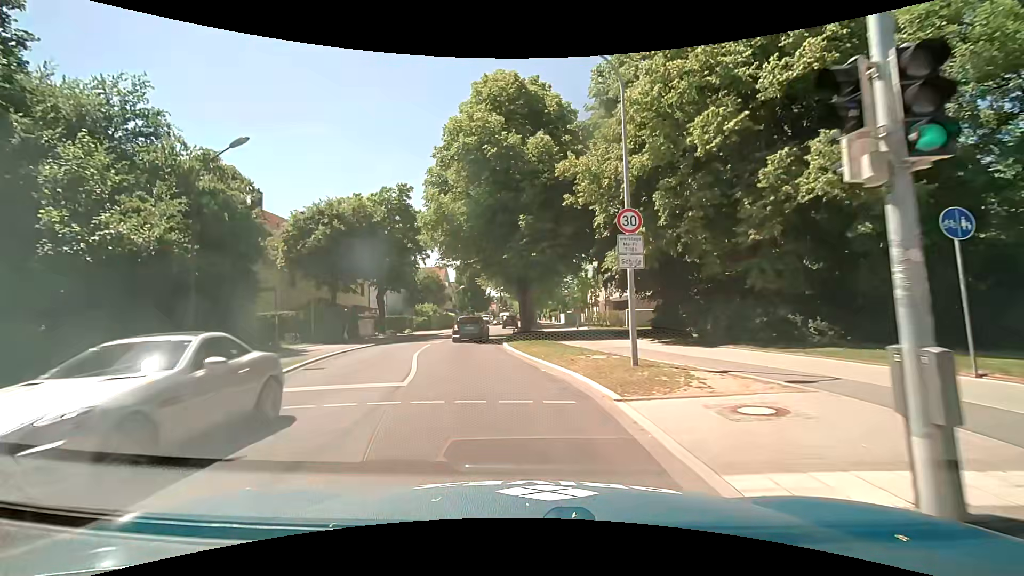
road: tertiary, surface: asphalt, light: Day
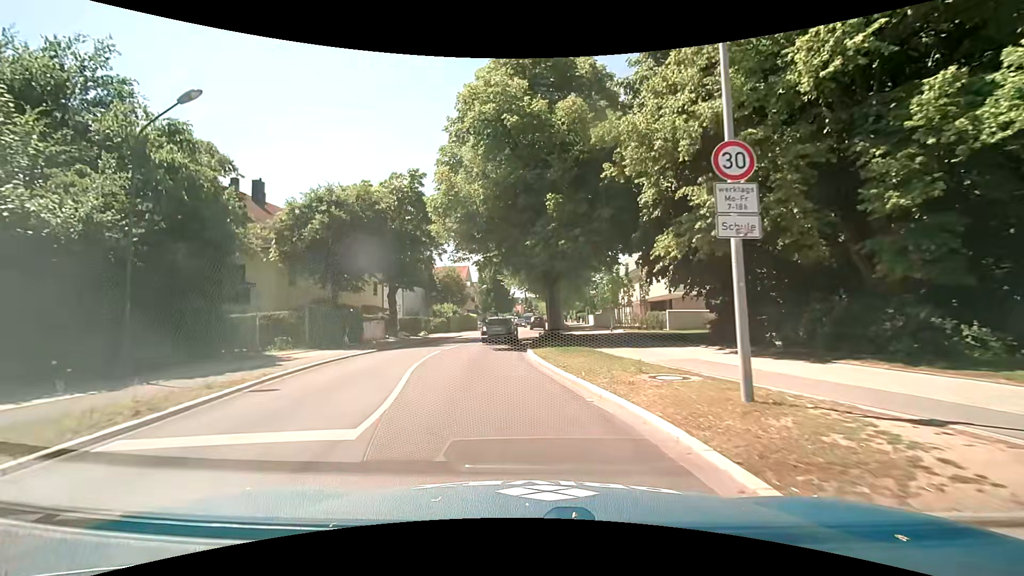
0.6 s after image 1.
(-0.1, +4.4) m; -3°
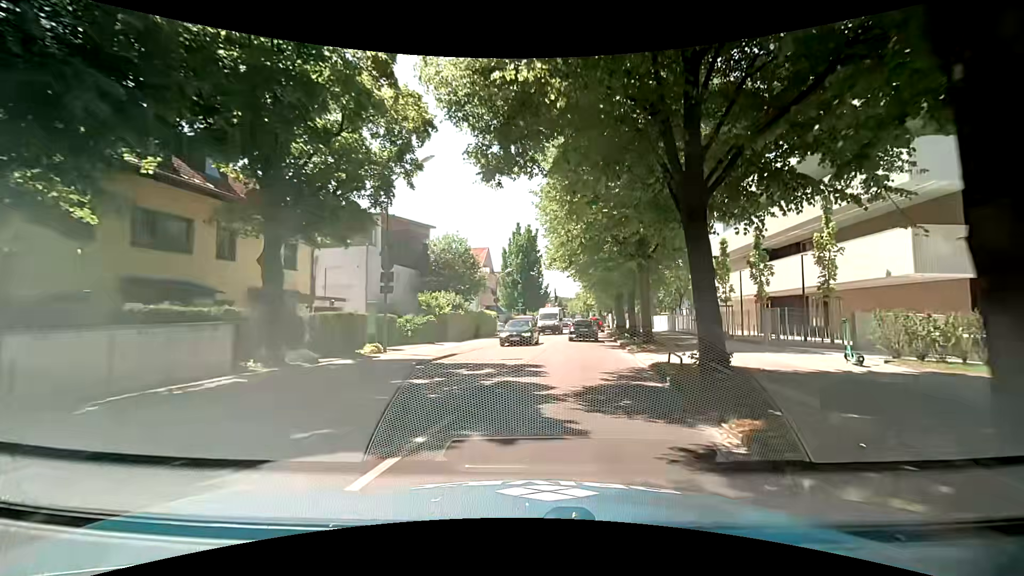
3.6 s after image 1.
(-1.6, +23.0) m; -2°
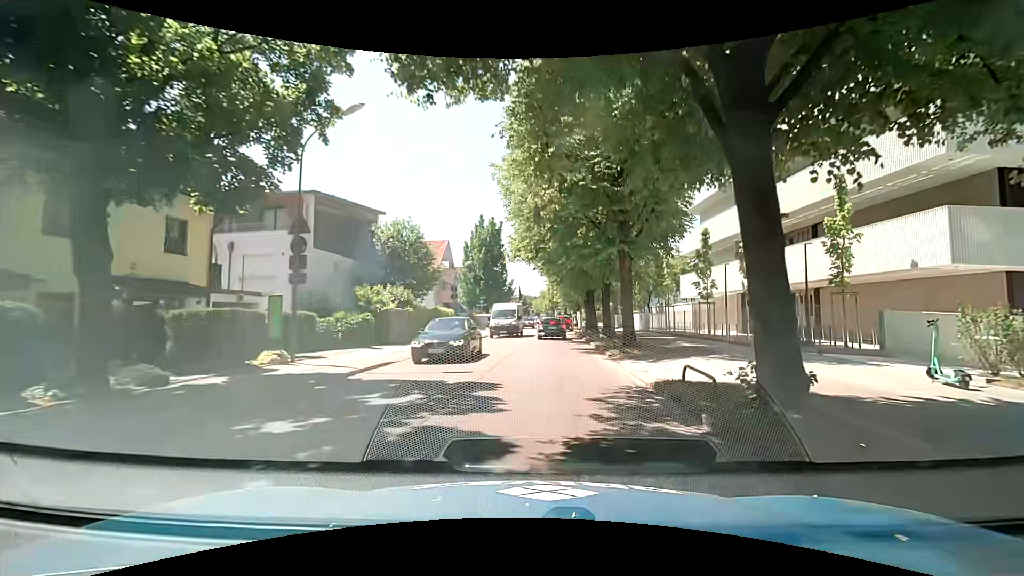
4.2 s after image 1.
(+0.1, +4.7) m; +3°
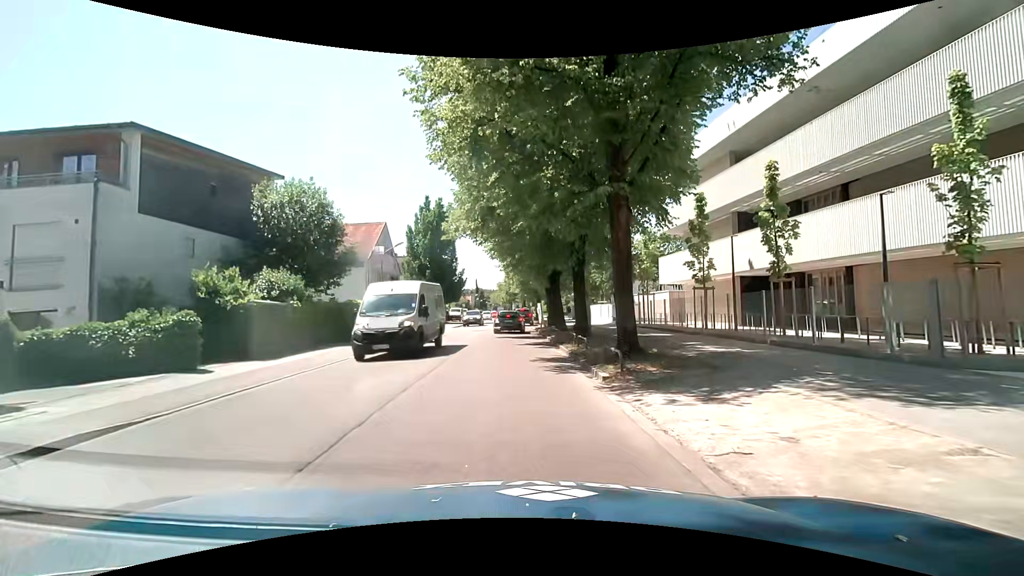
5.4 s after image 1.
(+0.7, +8.3) m; +6°
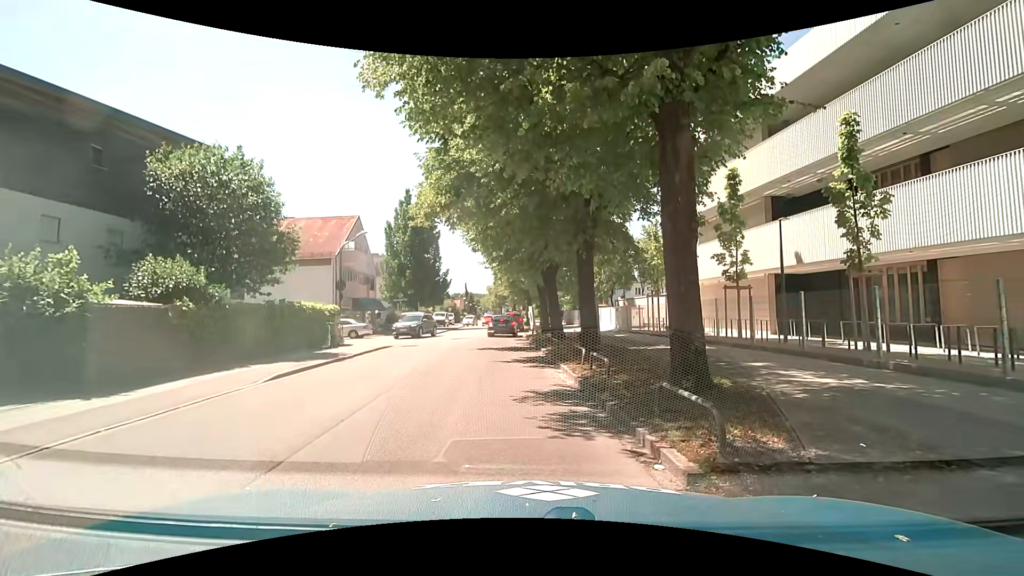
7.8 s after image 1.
(0.0, +5.2) m; +2°
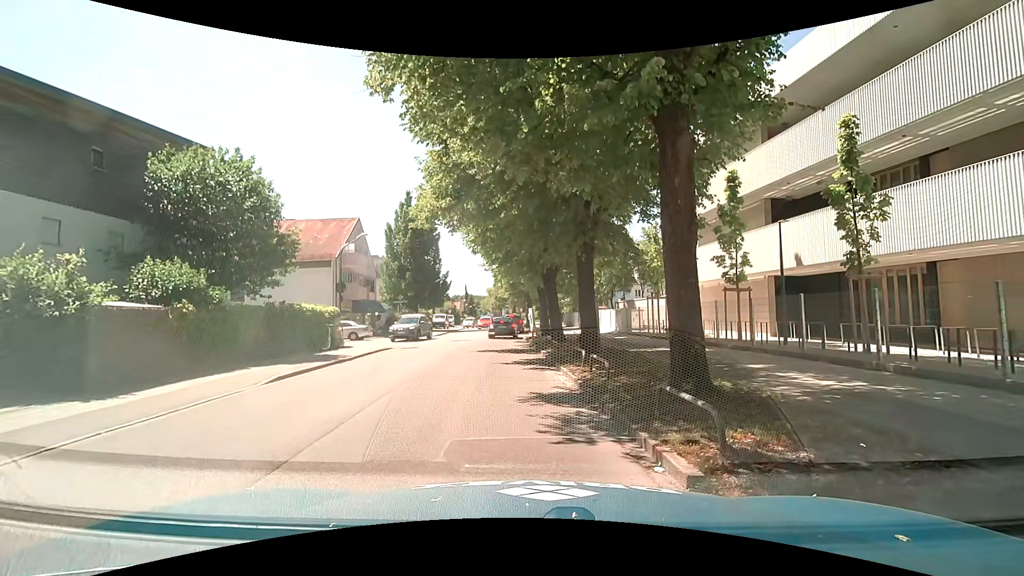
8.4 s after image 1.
(0.0, 0.0) m; 0°
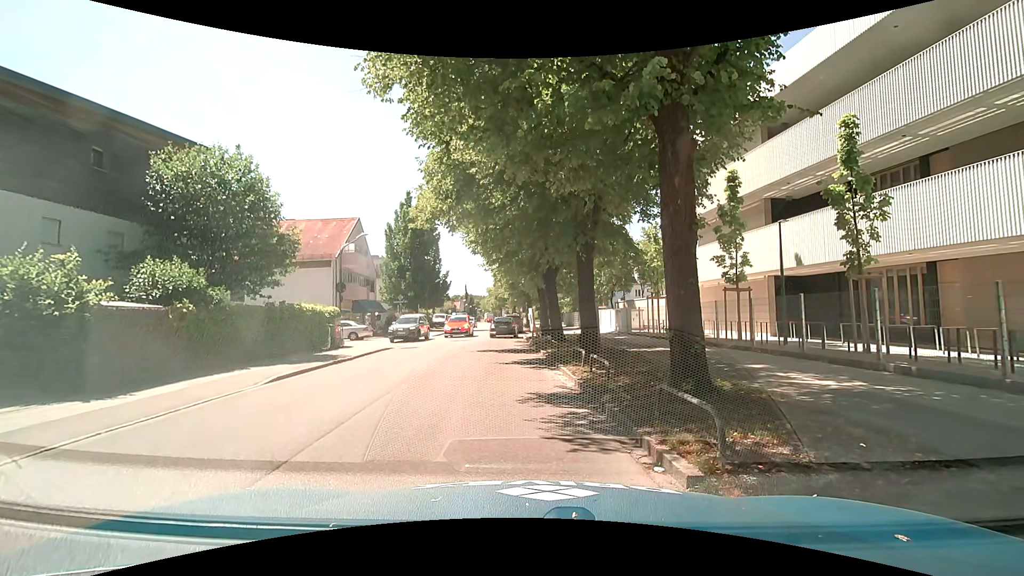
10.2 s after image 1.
(0.0, 0.0) m; 0°
